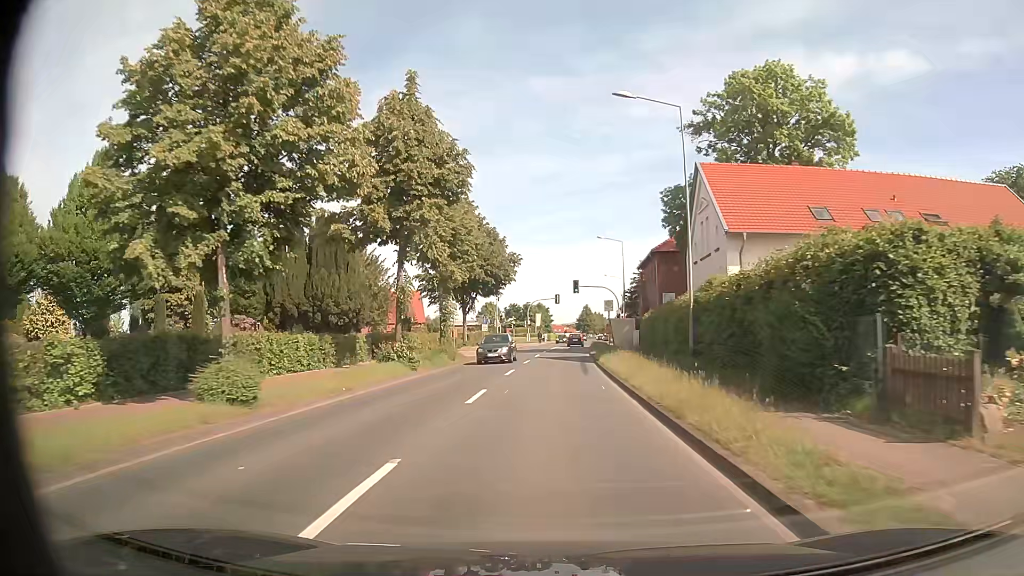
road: secondary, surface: asphalt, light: Day
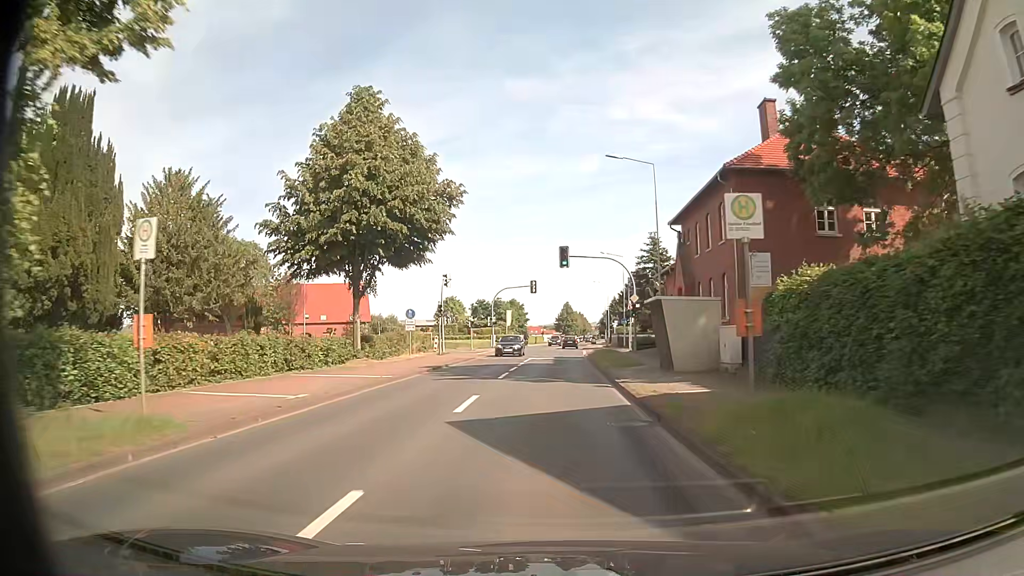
(+0.5, +28.4) m; +2°
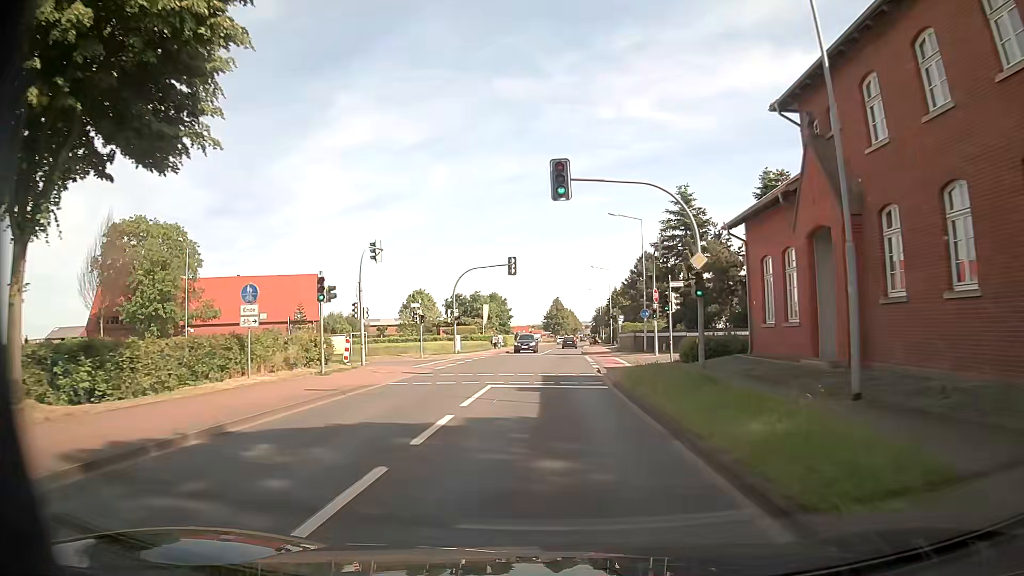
(+0.1, +21.6) m; 0°
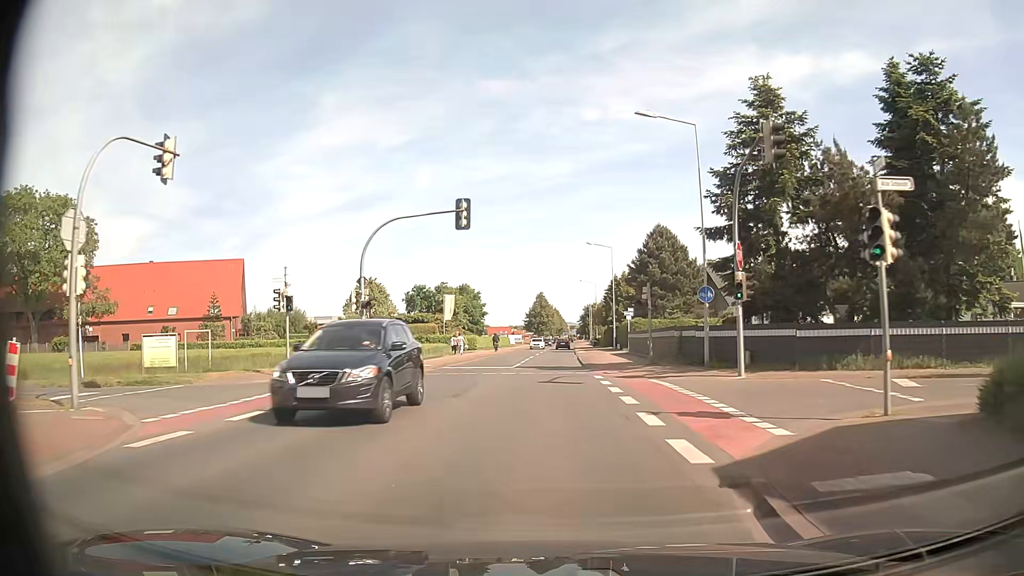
(+0.4, +21.9) m; +2°
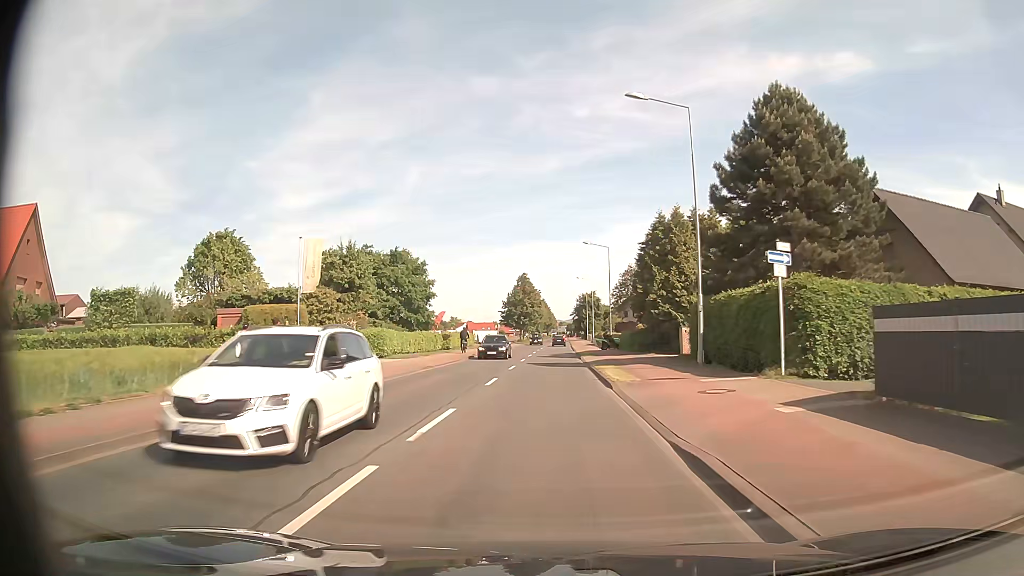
(+0.5, +38.4) m; +1°
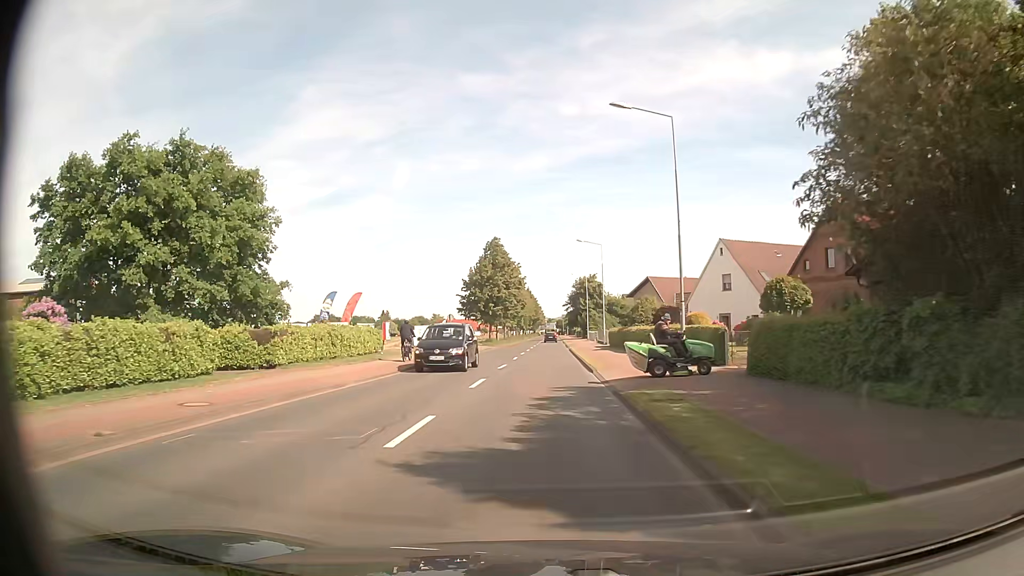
(+0.5, +37.4) m; +1°
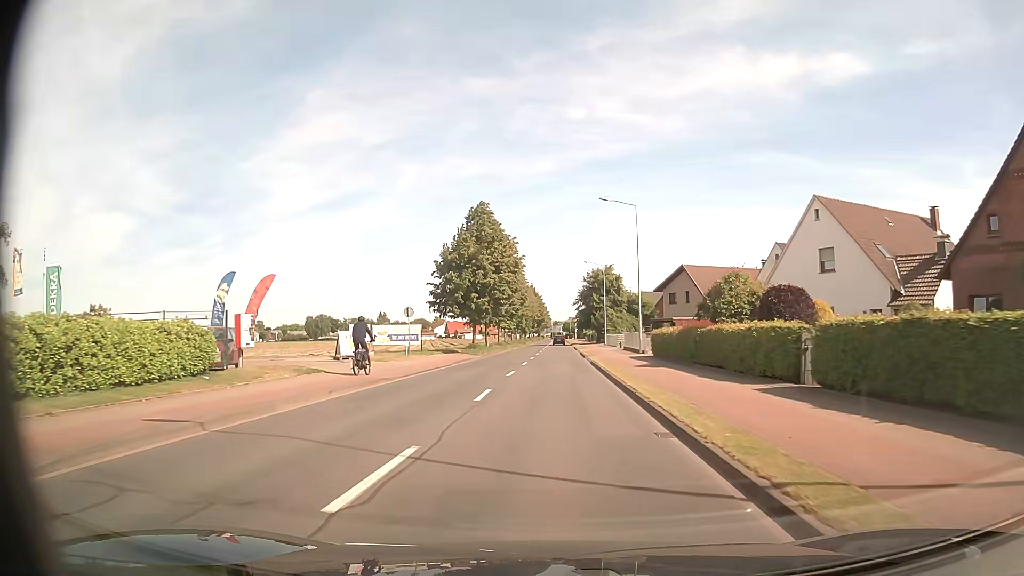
(-0.2, +20.9) m; -1°
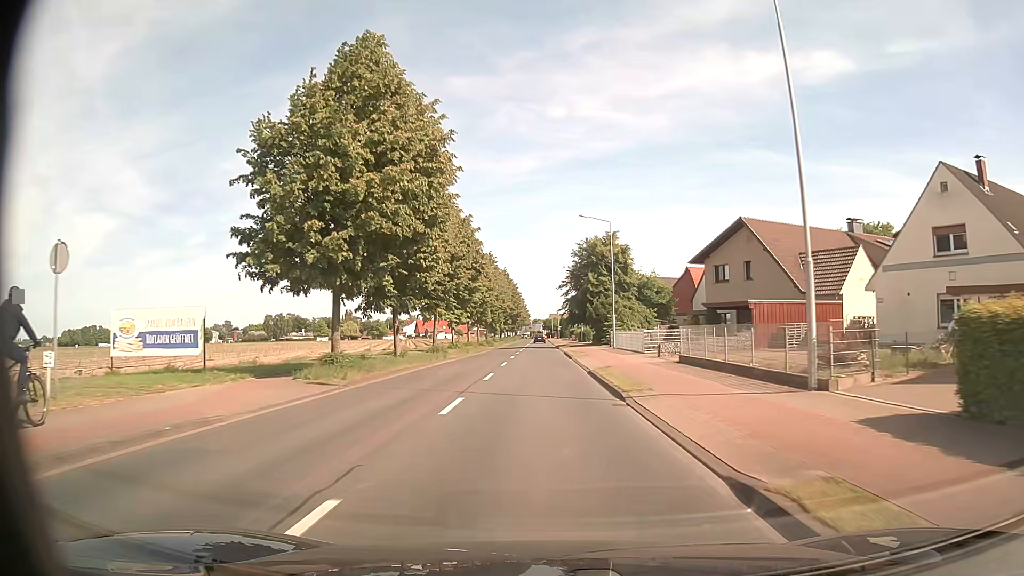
(+0.6, +29.9) m; +2°
(0, +10) (0, +20) (0, +30) (0, +40) (0, +50) (-1, +60) (-1, +70) (-1, +80) (-1, +90) (-1, +100) m
